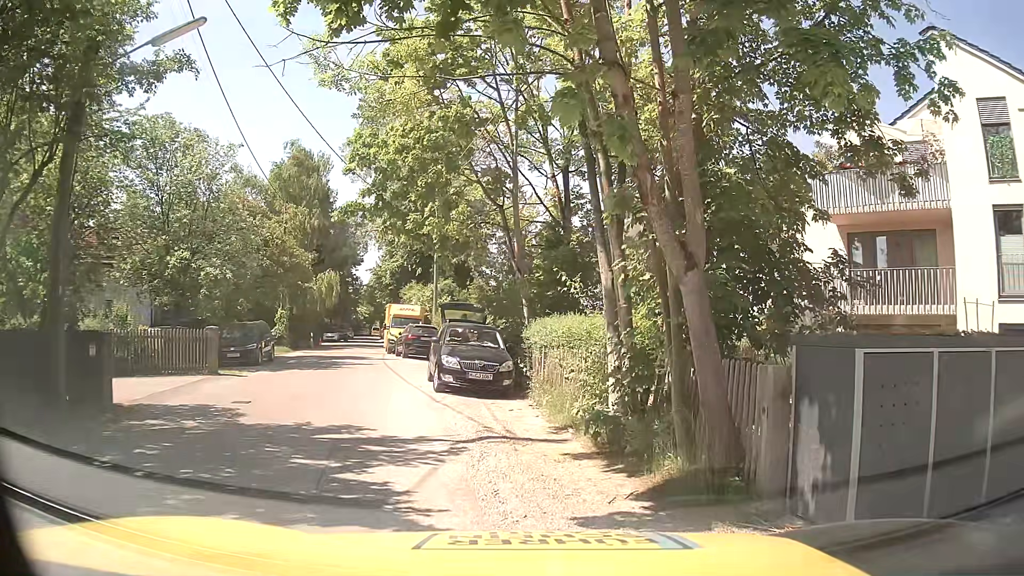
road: residential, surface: asphalt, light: Day
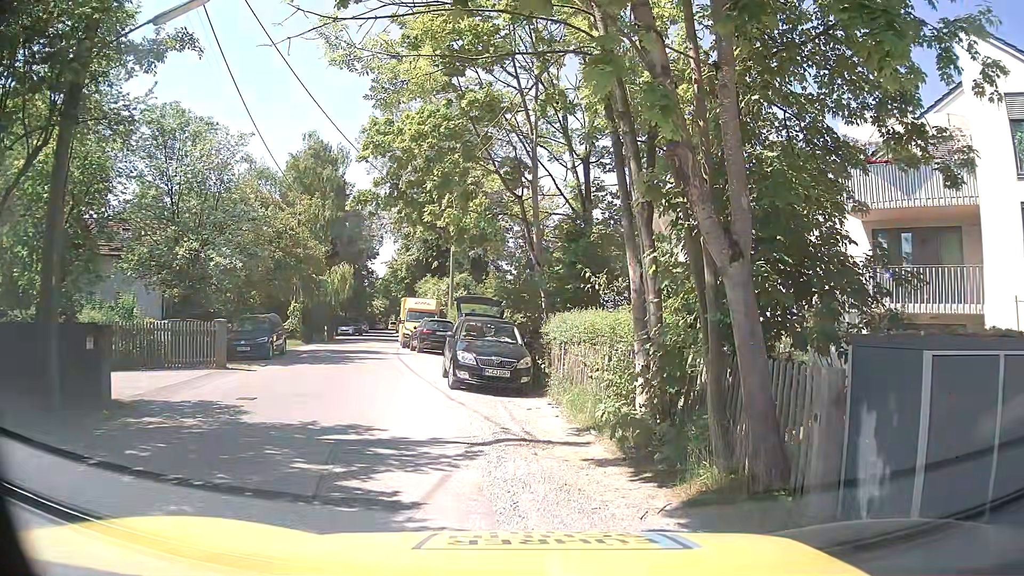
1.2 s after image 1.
(0.0, +0.5) m; 0°
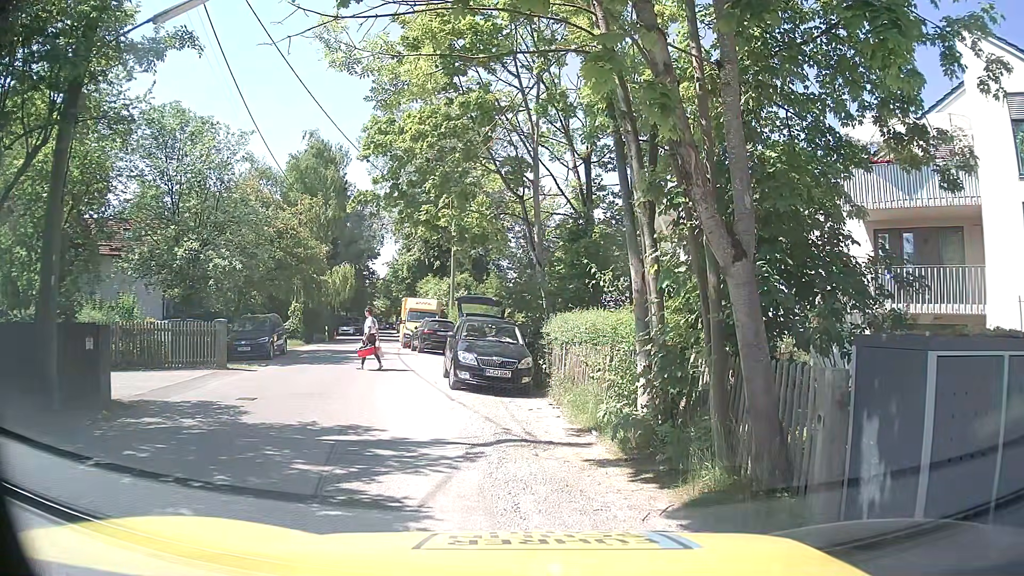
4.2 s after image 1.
(0.0, +0.1) m; 0°
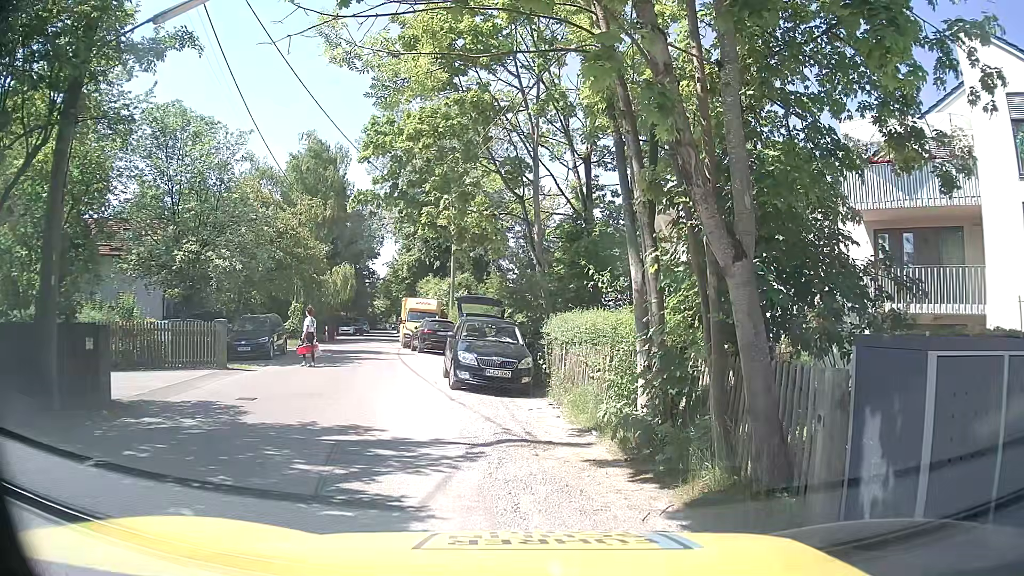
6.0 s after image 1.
(0.0, 0.0) m; 0°
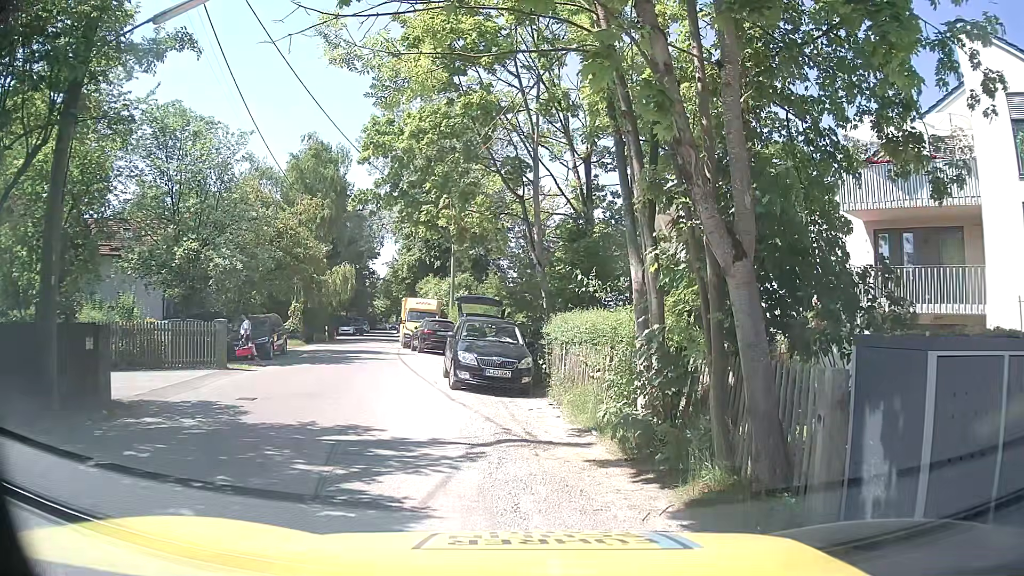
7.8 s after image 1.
(0.0, 0.0) m; 0°
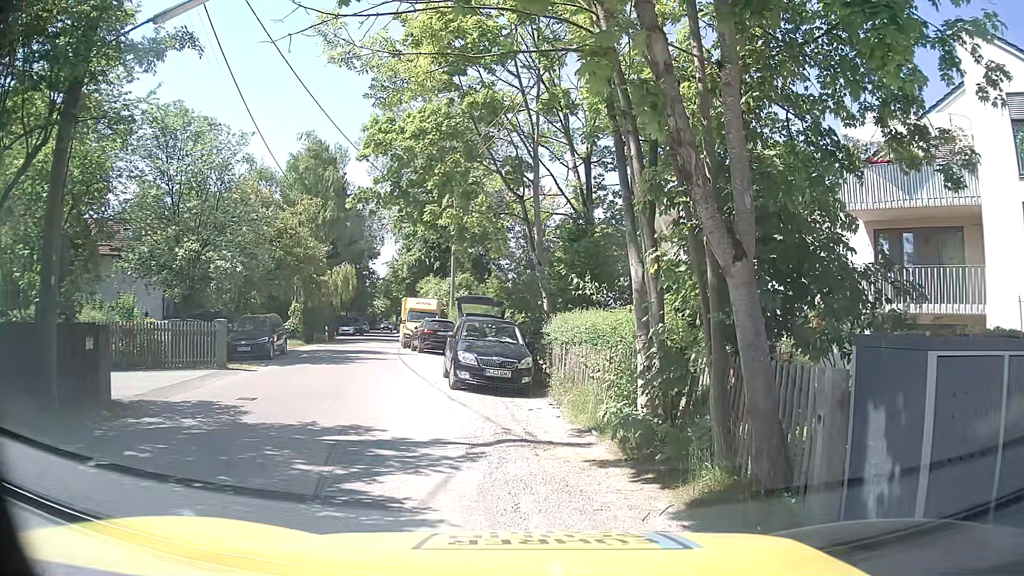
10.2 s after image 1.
(0.0, 0.0) m; 0°
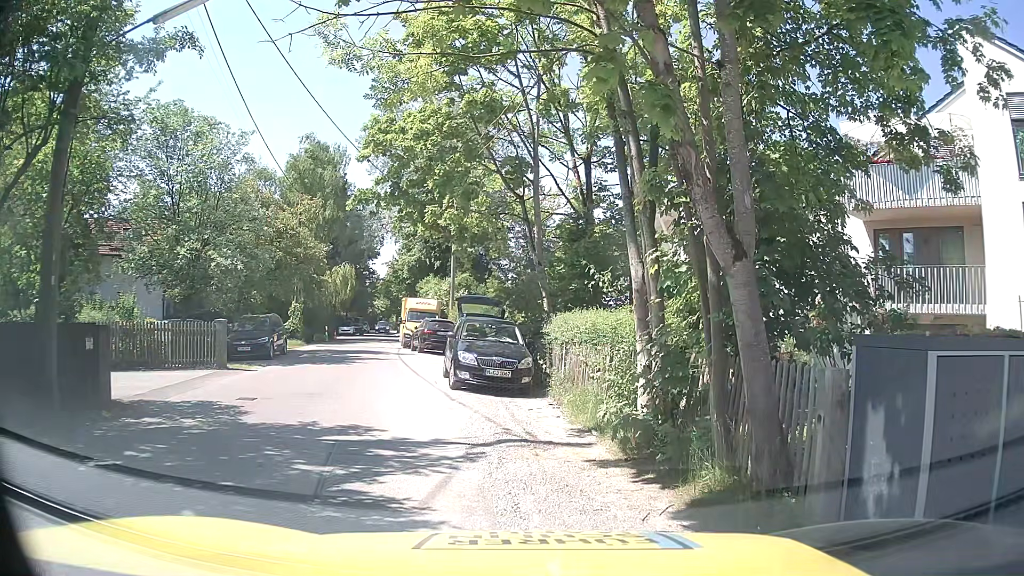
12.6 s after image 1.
(0.0, 0.0) m; 0°
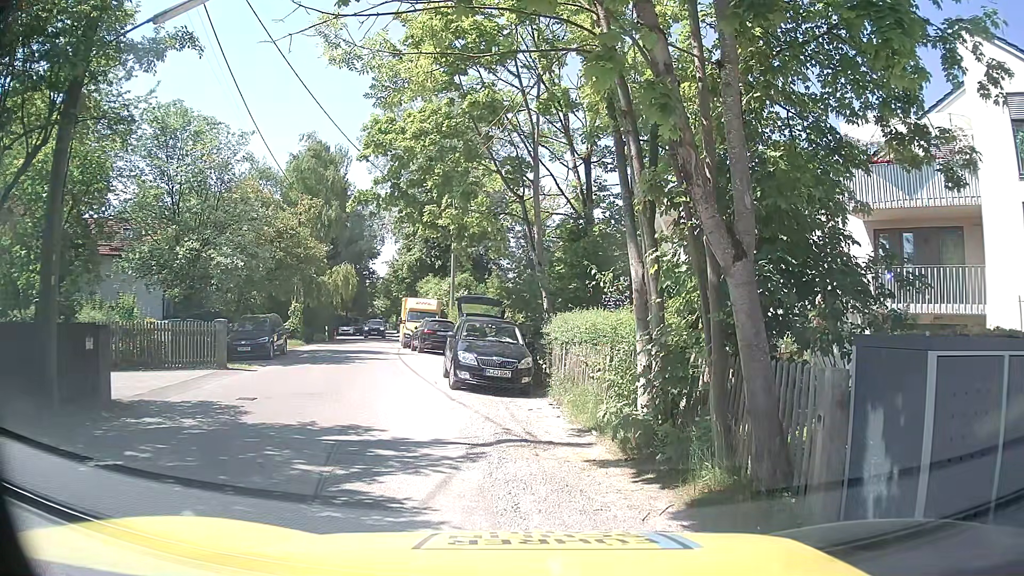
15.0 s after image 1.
(0.0, 0.0) m; 0°
